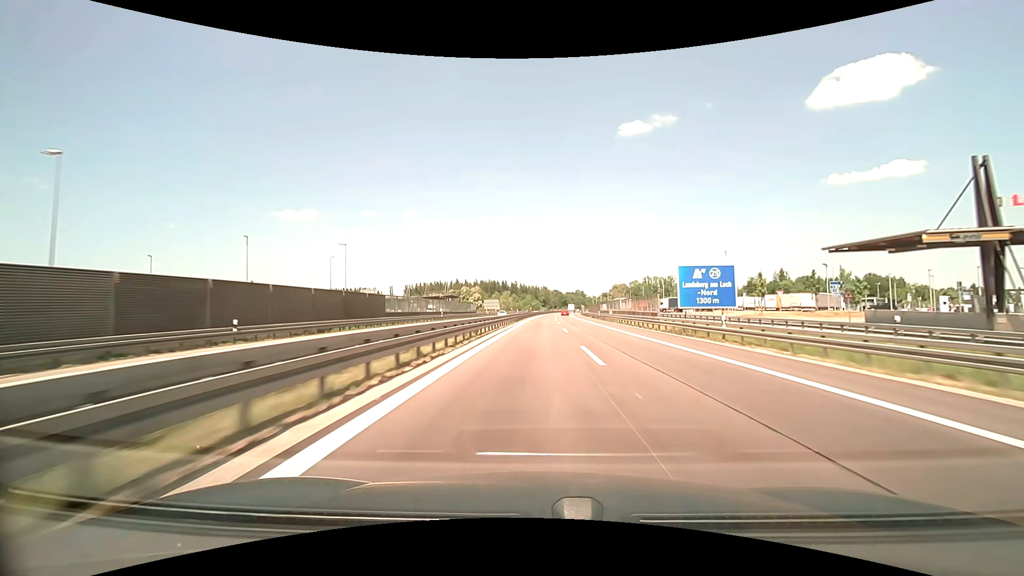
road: motorway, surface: asphalt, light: Day
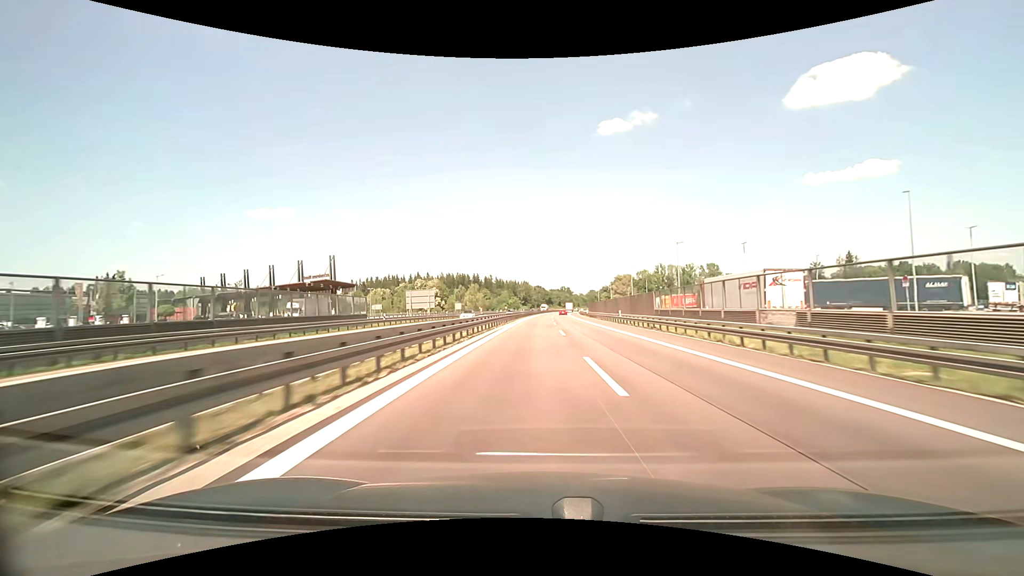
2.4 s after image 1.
(+1.5, +76.6) m; +2°
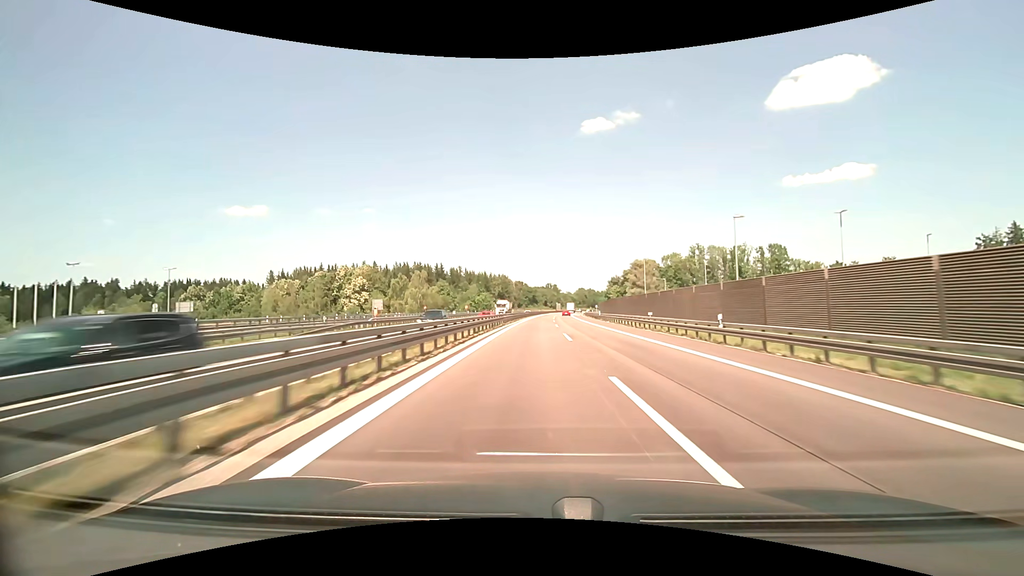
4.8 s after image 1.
(+0.6, +76.3) m; +2°
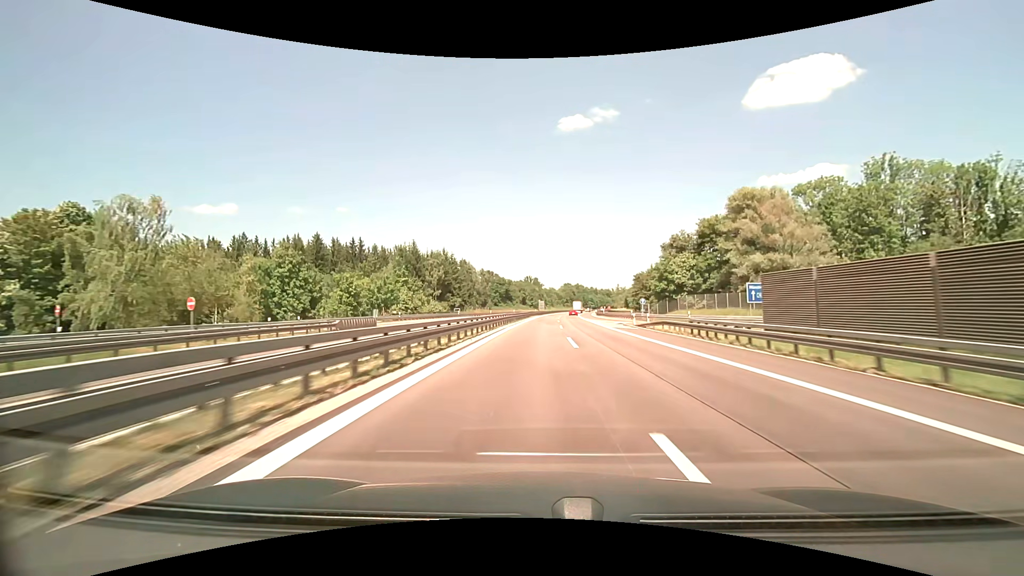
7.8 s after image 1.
(+2.5, +94.8) m; +3°
(0, +10) (0, +20) (0, +30) (+1, +40) (+1, +50) (+2, +60) (+2, +70) (+3, +80) (+4, +90) (+5, +100) m
